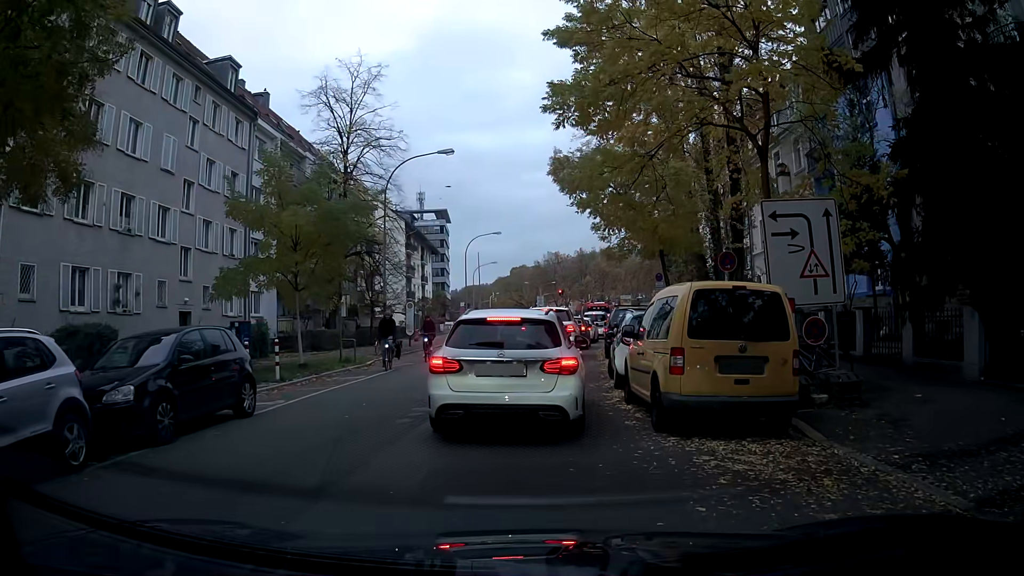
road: tertiary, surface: asphalt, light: Day
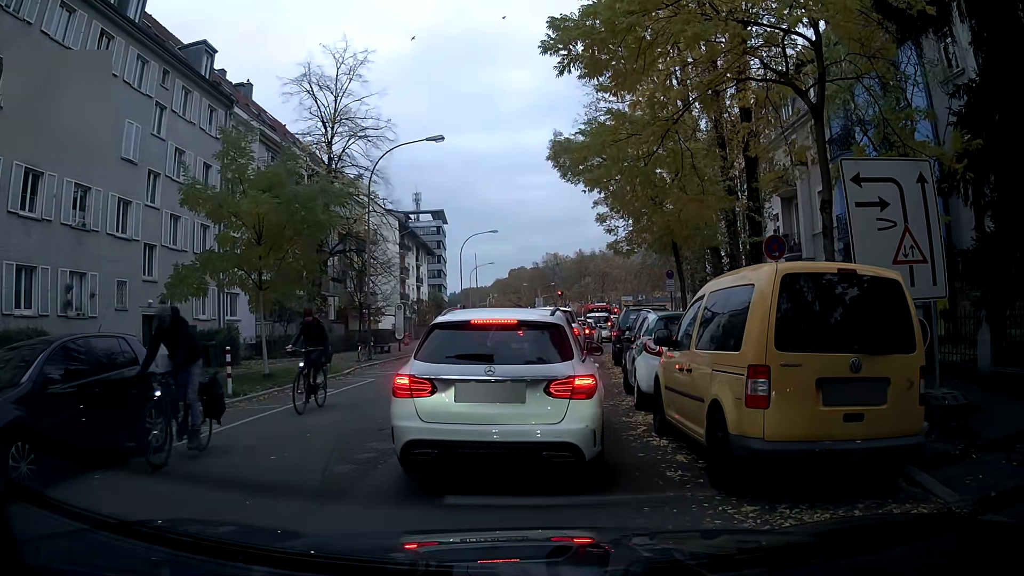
(0.0, +2.7) m; 0°
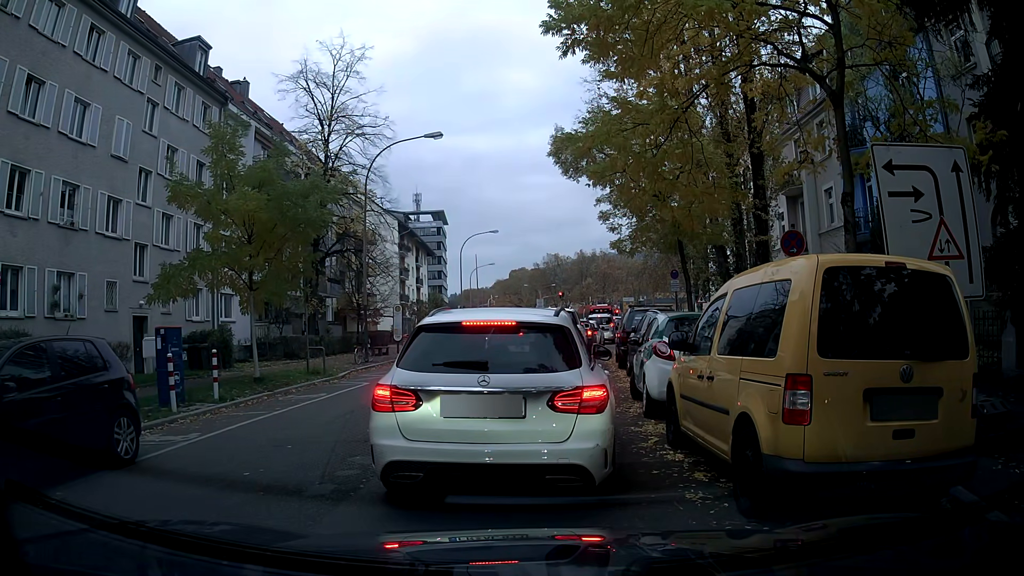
(0.0, +0.7) m; 0°
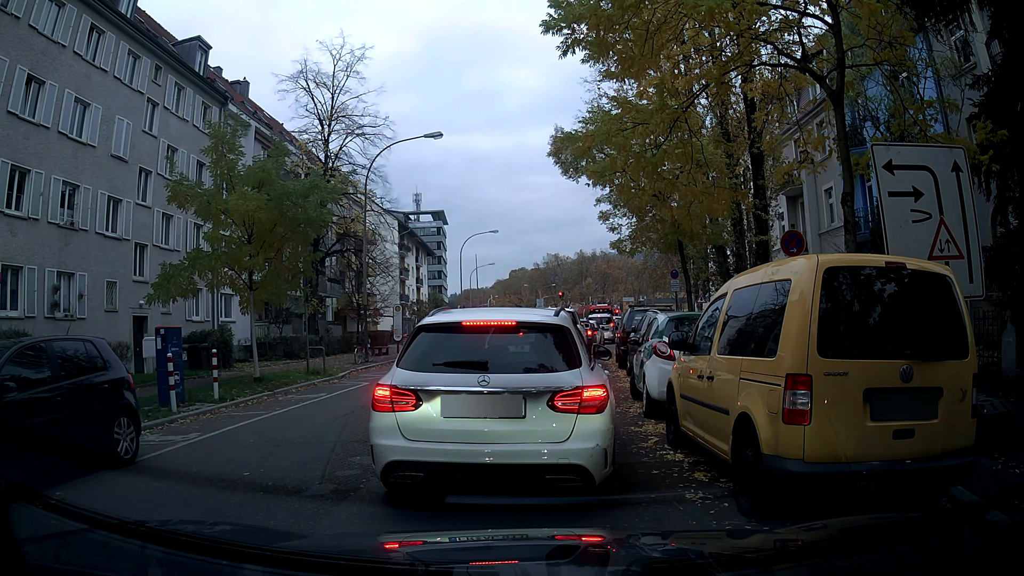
(0.0, 0.0) m; 0°
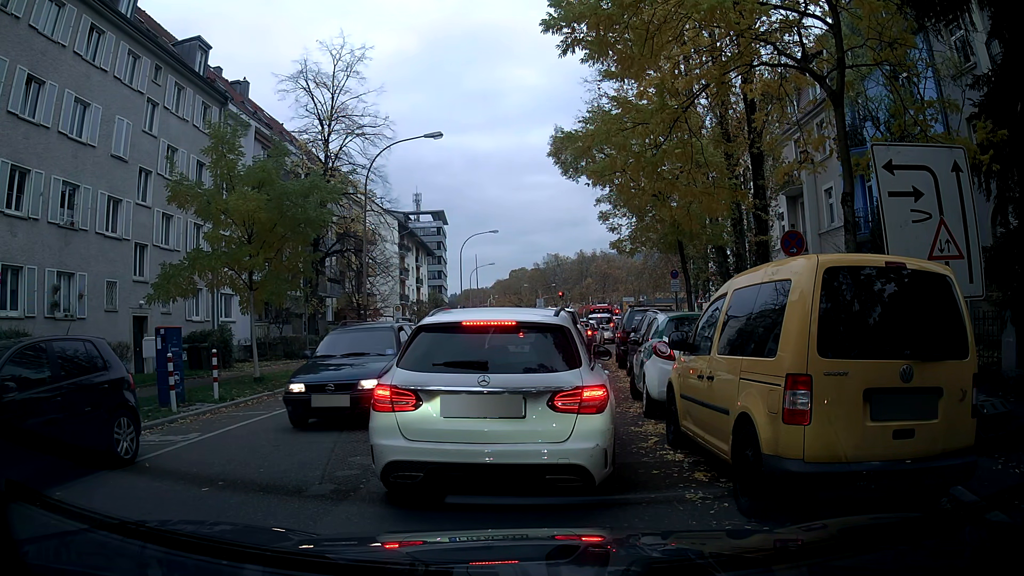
(0.0, 0.0) m; 0°
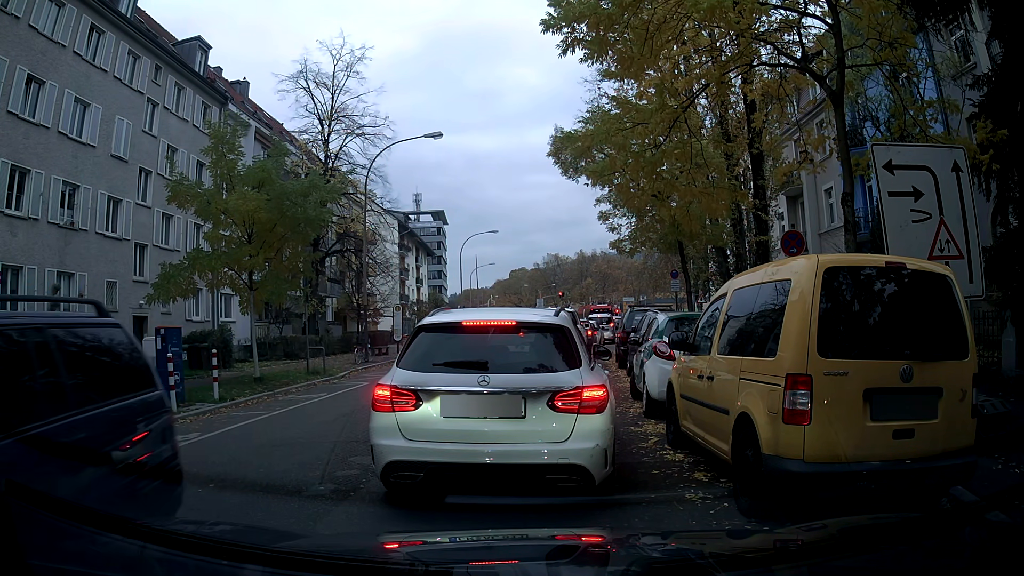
(0.0, 0.0) m; 0°
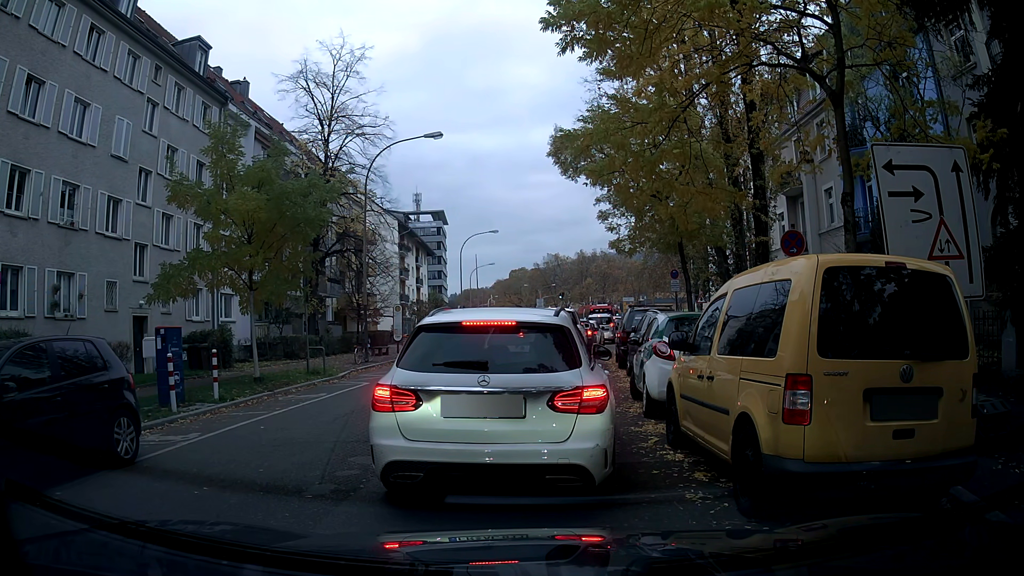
(0.0, 0.0) m; 0°
